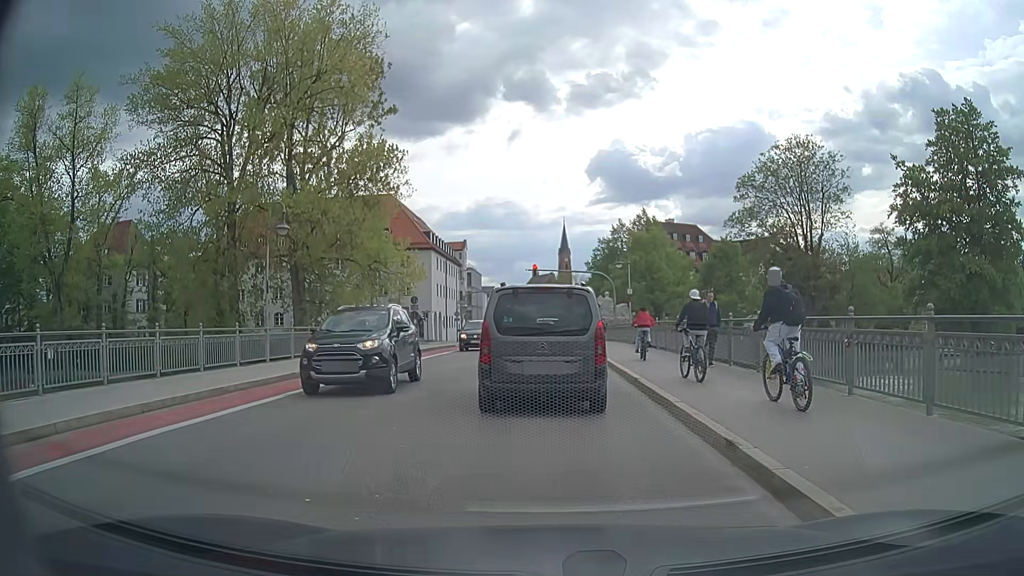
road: secondary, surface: asphalt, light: Day
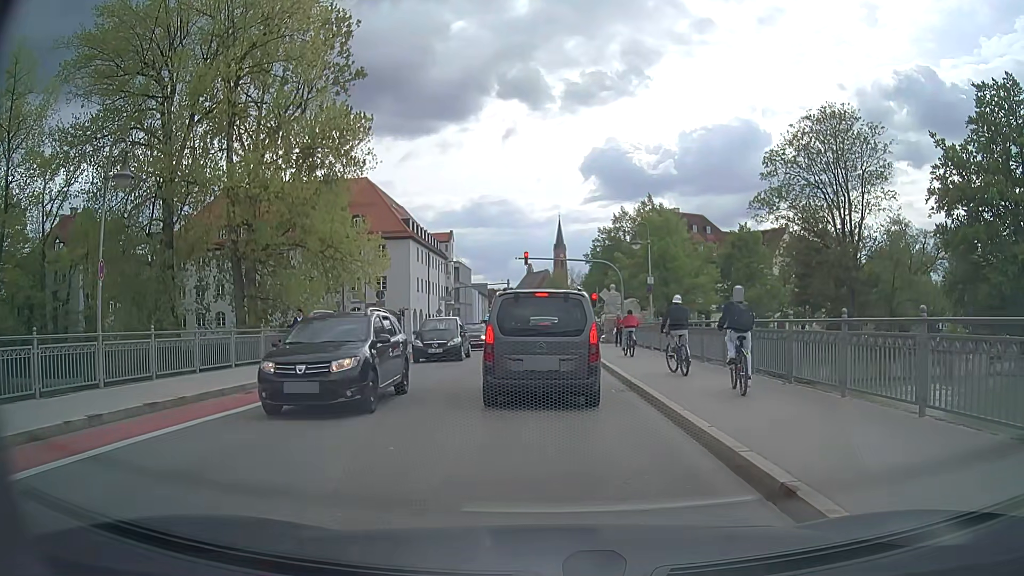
(+0.1, +8.9) m; 0°
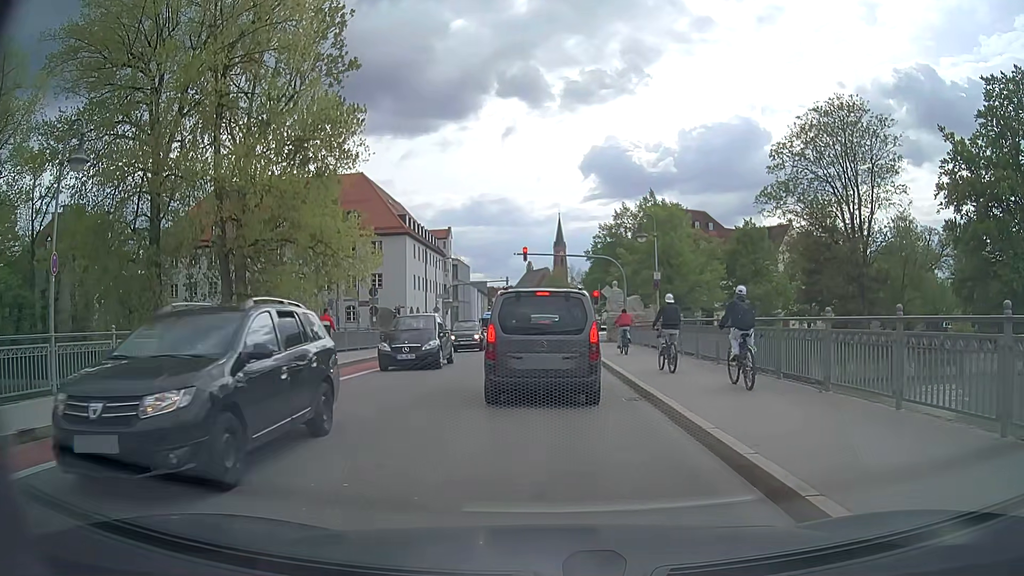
(0.0, +1.7) m; 0°
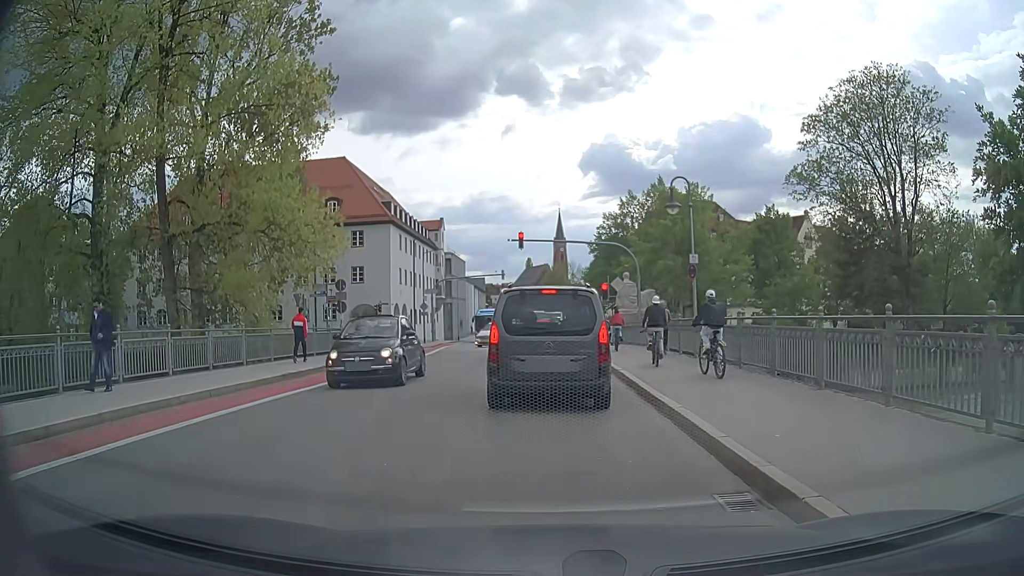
(0.0, +6.5) m; 0°
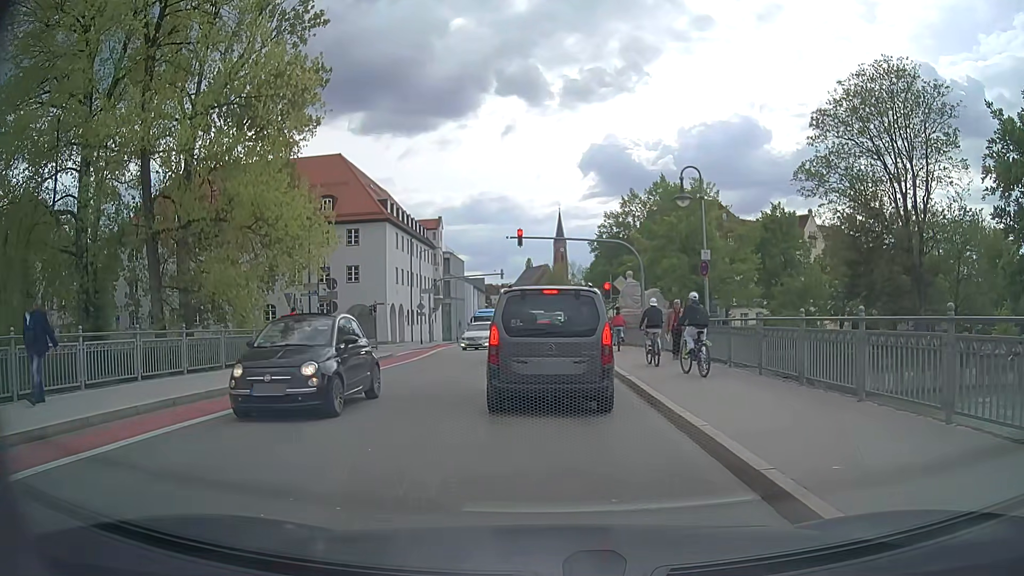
(0.0, +1.4) m; +2°
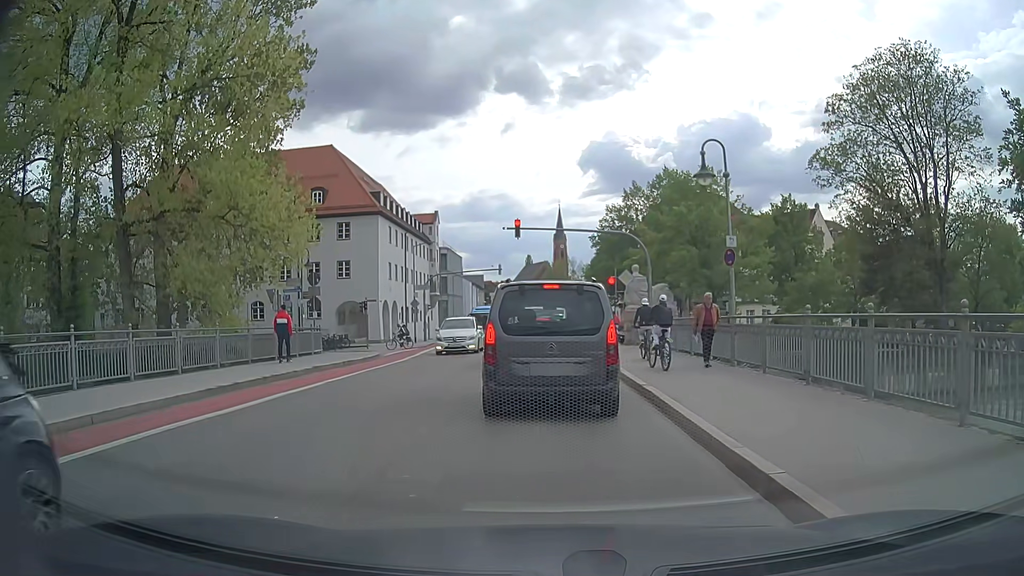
(0.0, +2.5) m; -1°
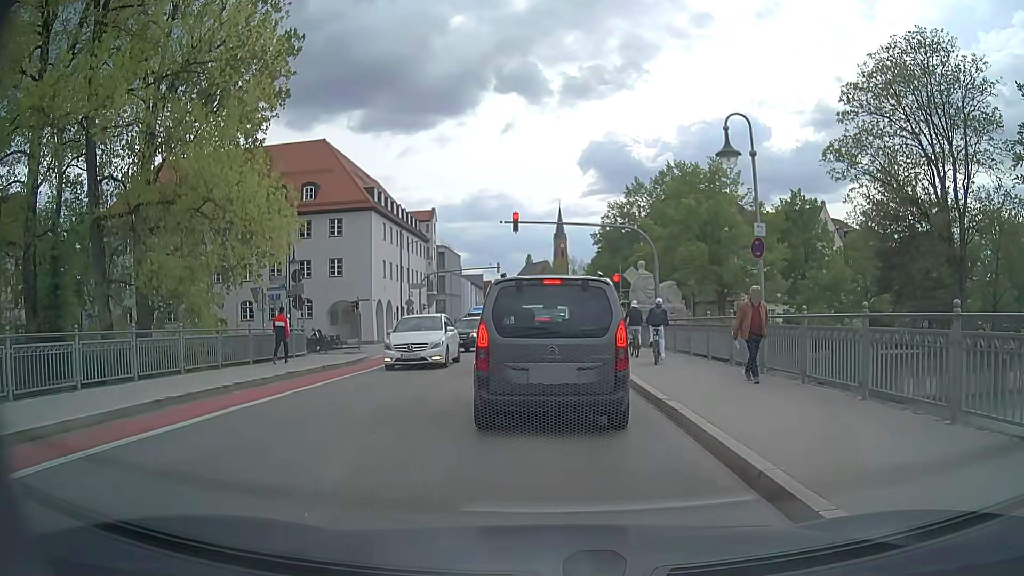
(0.0, +2.1) m; -2°
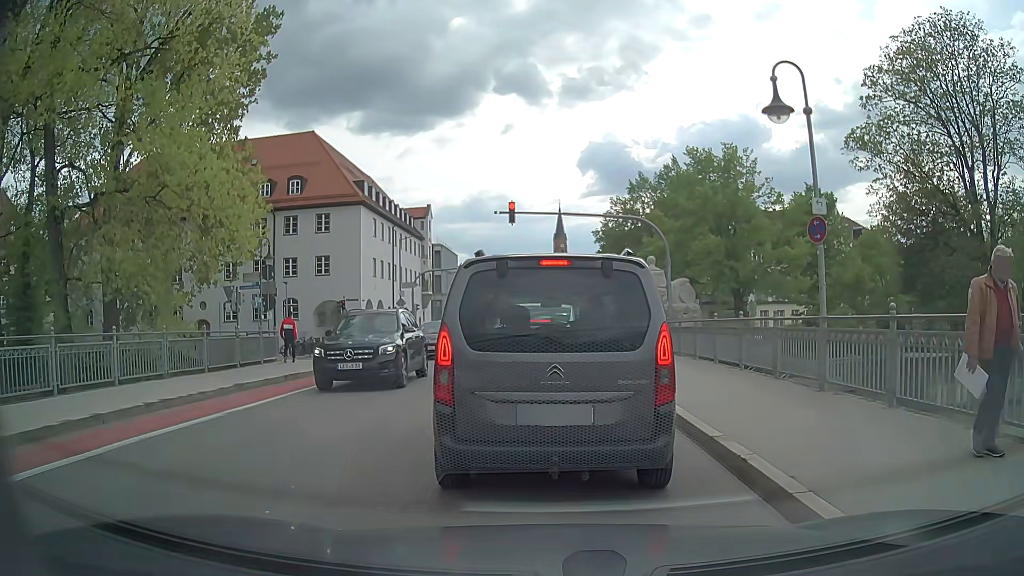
(+0.1, +3.0) m; +1°
